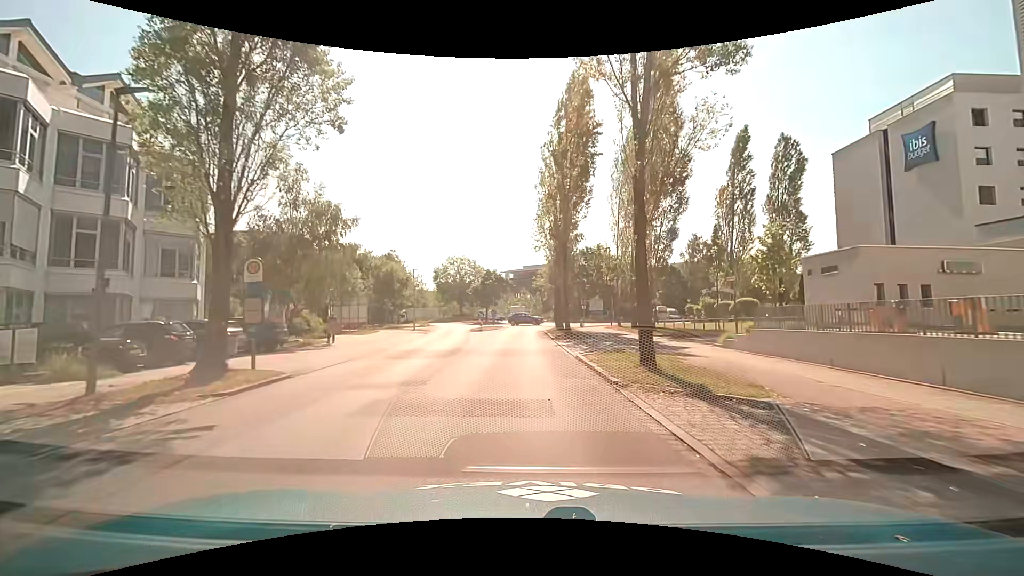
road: residential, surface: asphalt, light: Day
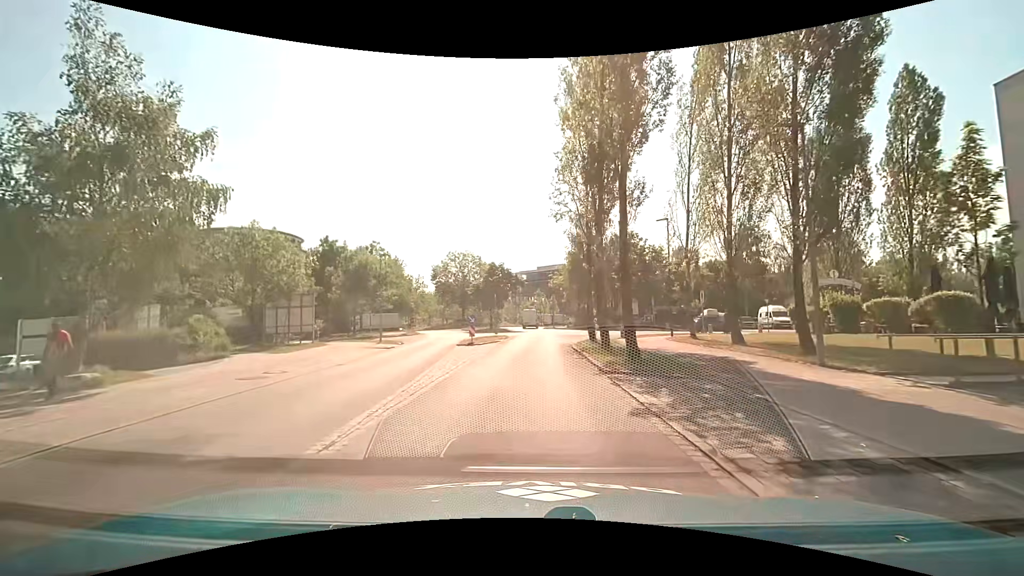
(-0.2, +15.2) m; -2°
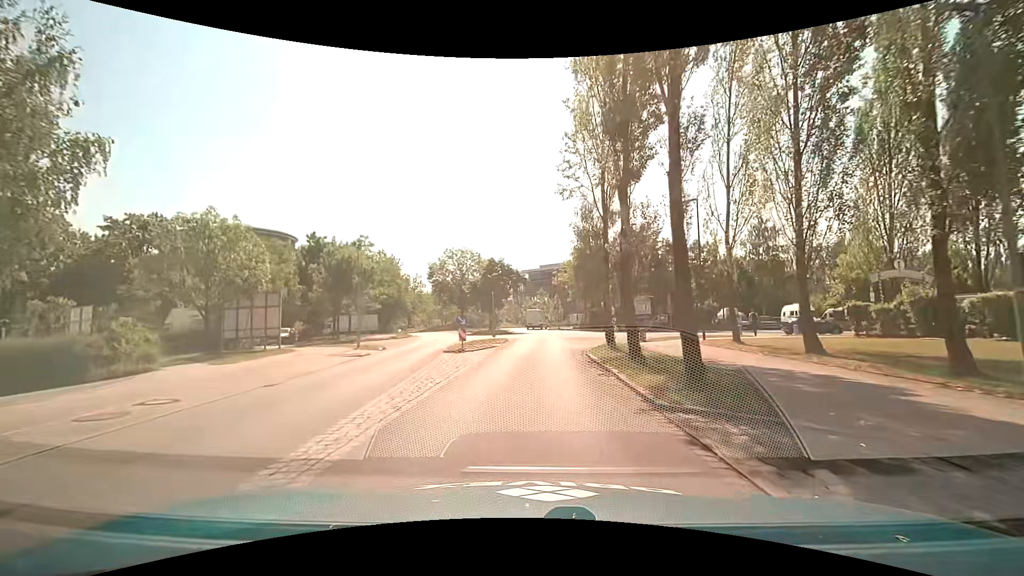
(0.0, +5.0) m; -1°
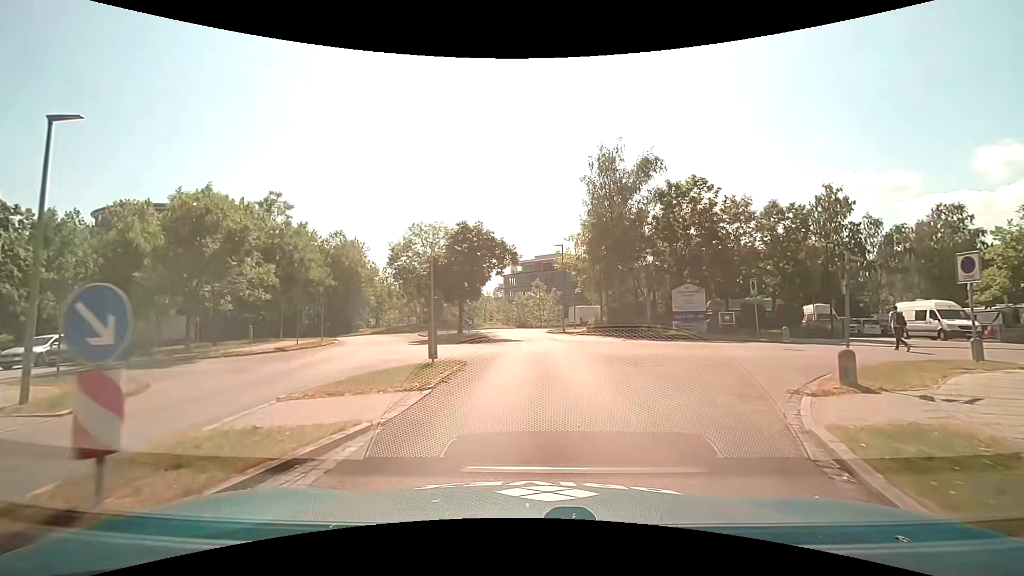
(+0.3, +18.8) m; +1°
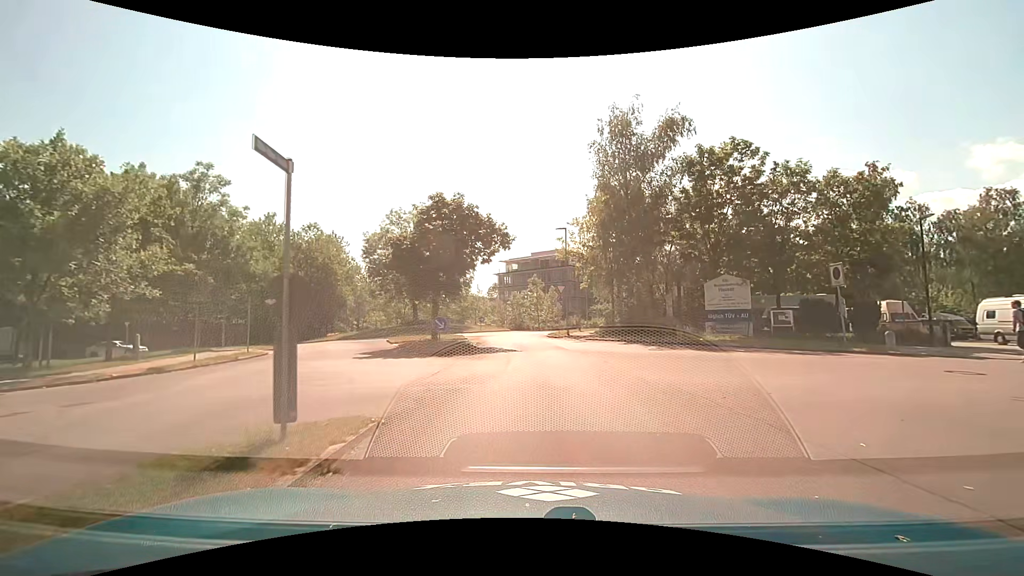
(+0.1, +8.0) m; 0°
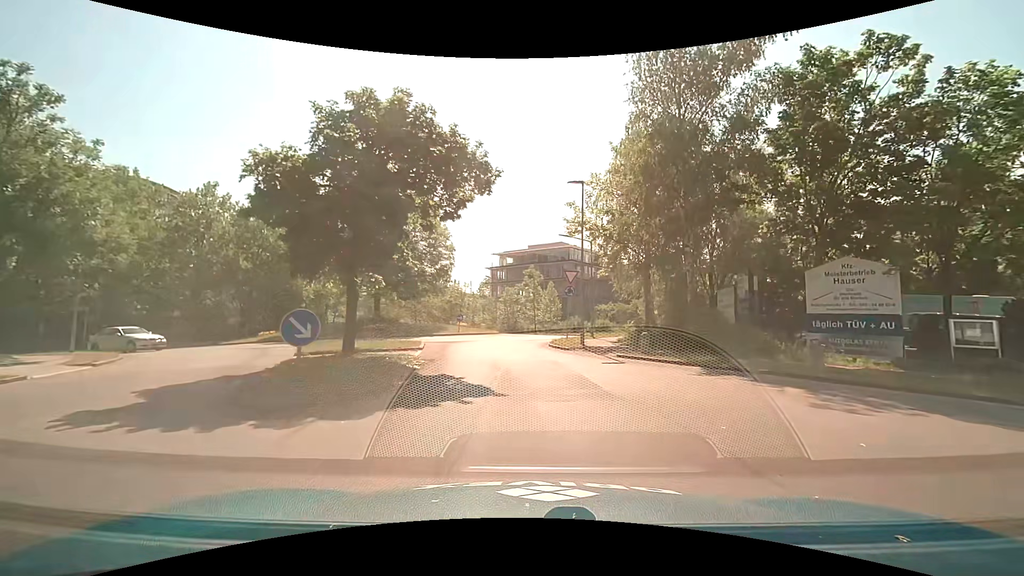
(+0.2, +11.7) m; +1°
